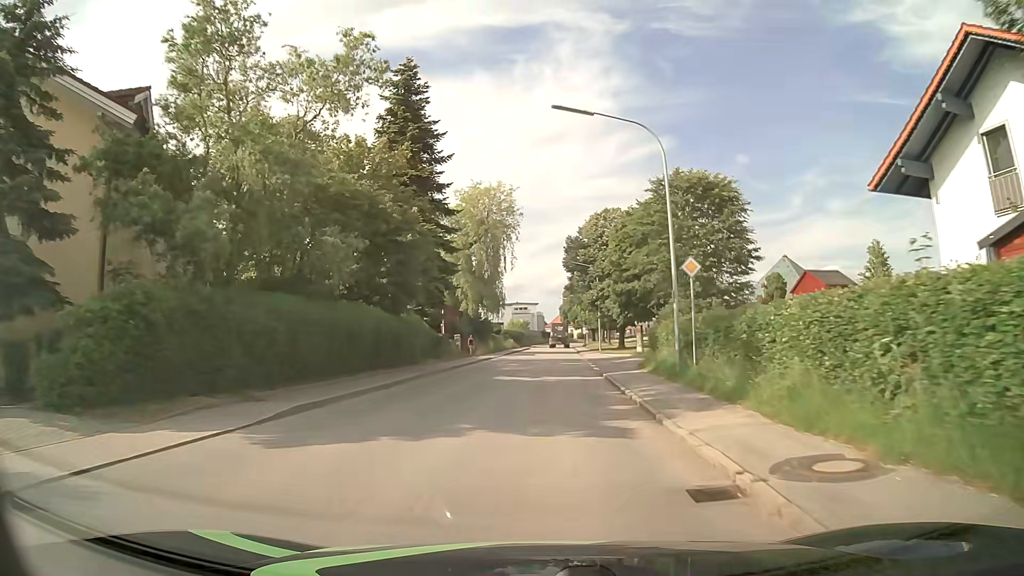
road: tertiary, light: Day
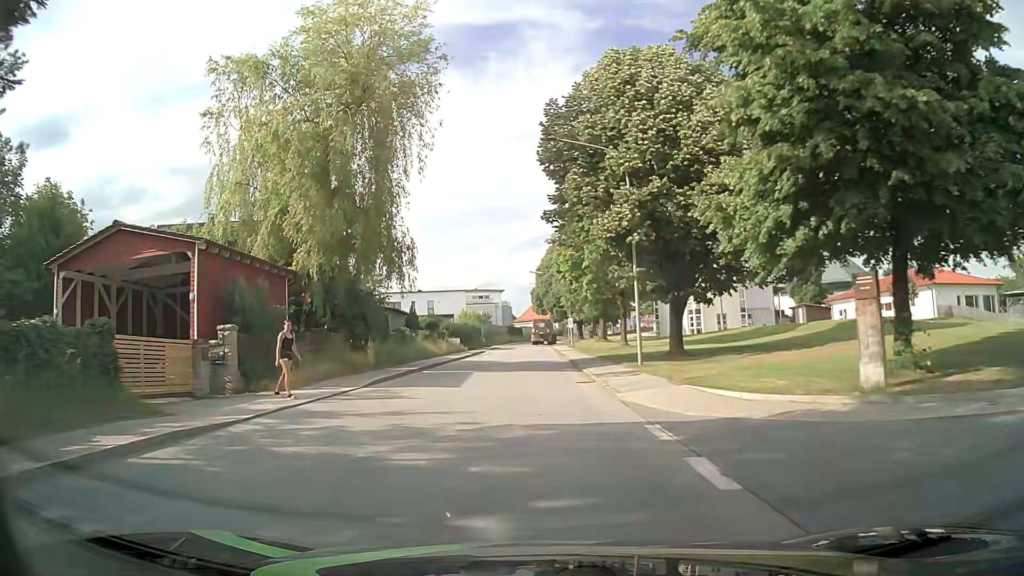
(+1.3, +37.0) m; +3°
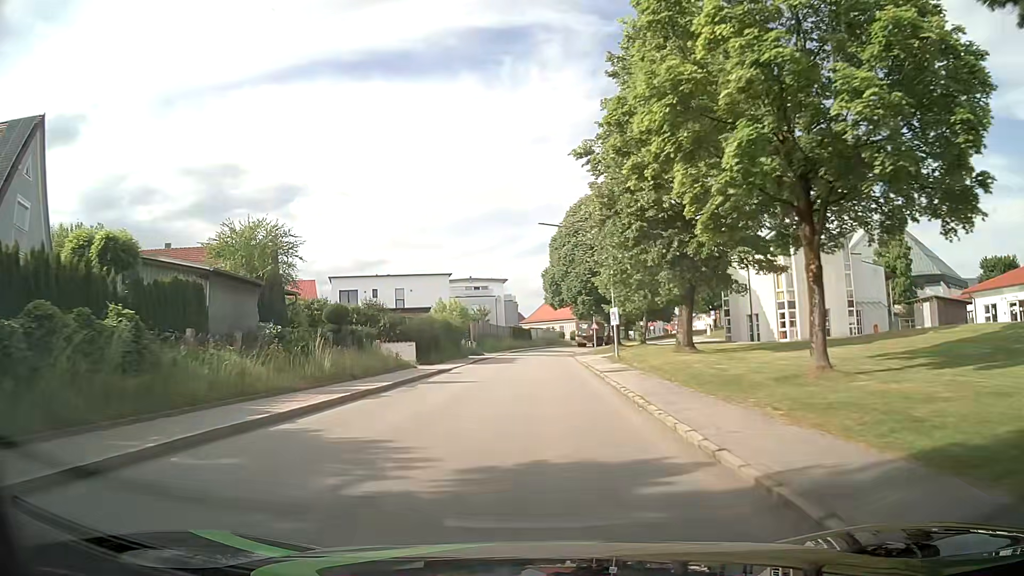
(-0.3, +29.4) m; -2°
